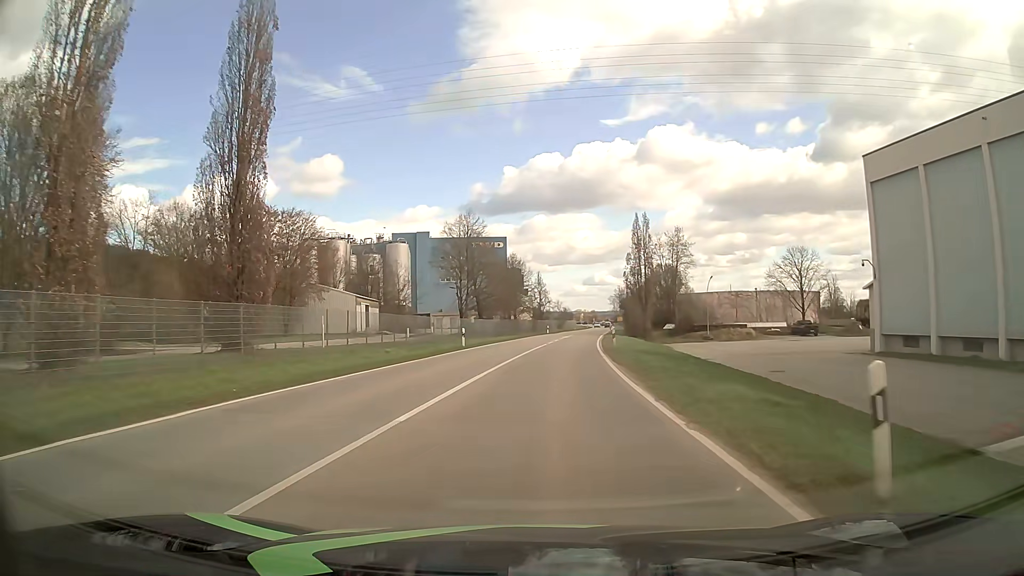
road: secondary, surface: asphalt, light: Day
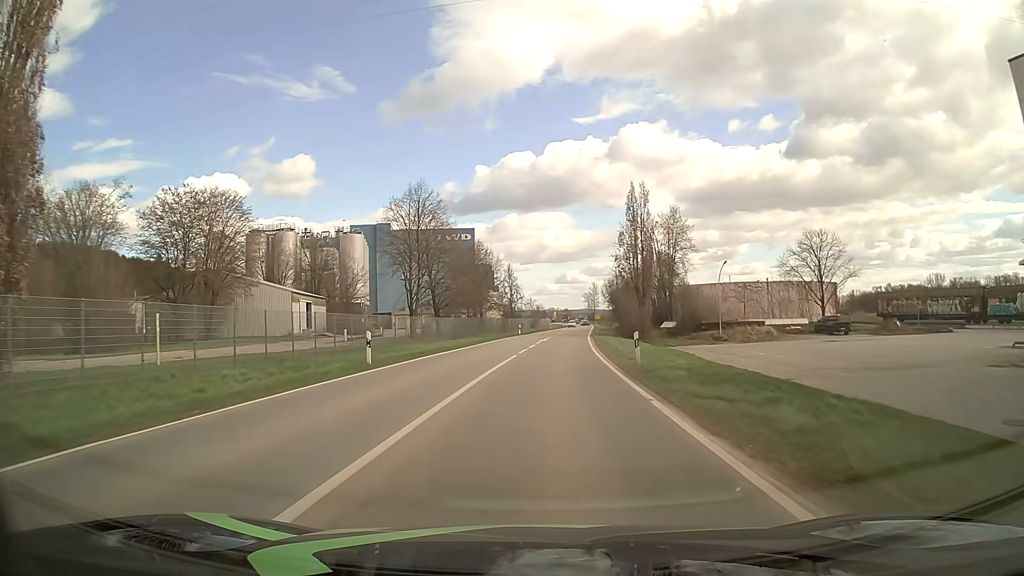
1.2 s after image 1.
(+0.4, +15.9) m; +3°
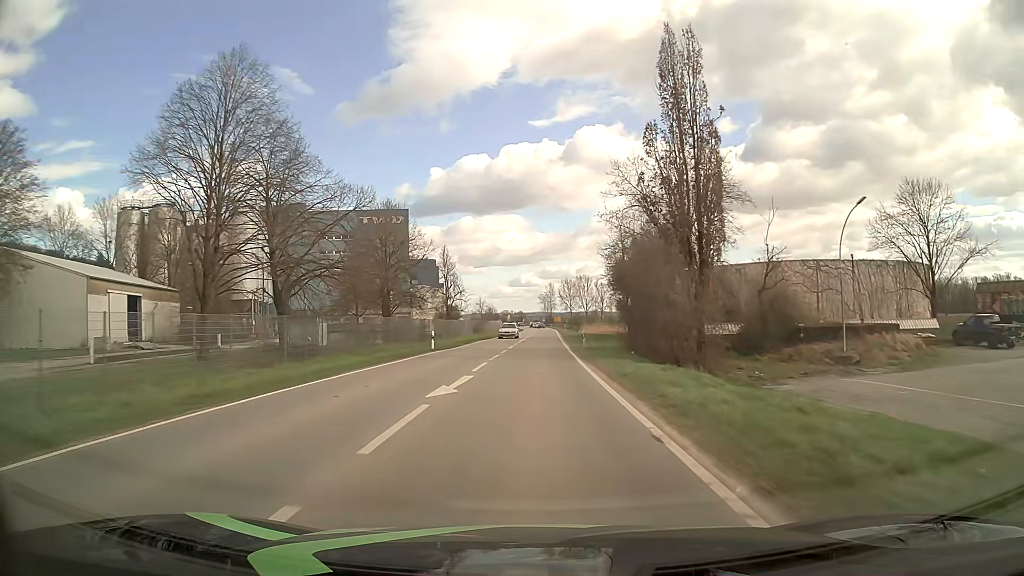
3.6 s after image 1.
(+1.4, +33.9) m; +4°
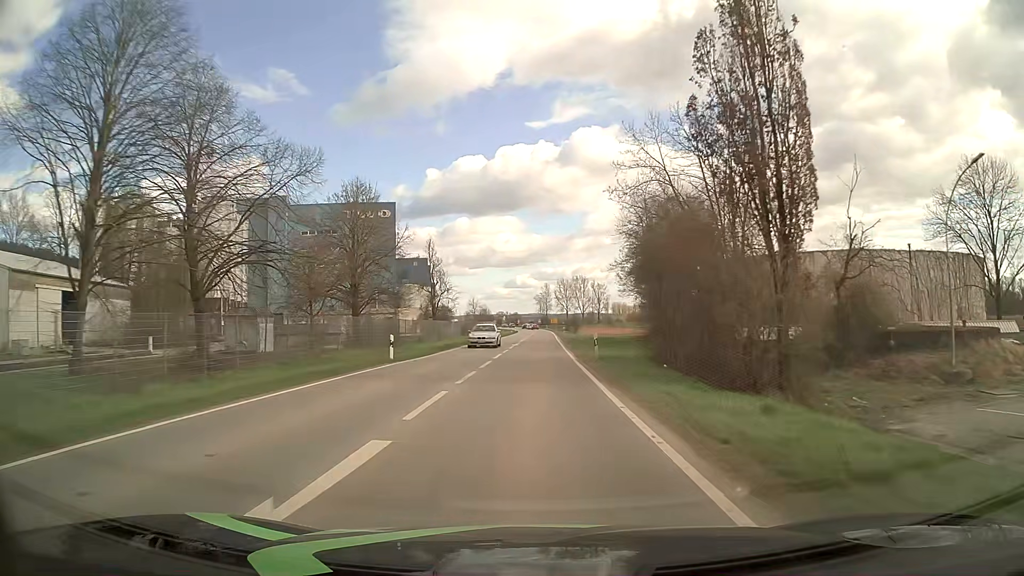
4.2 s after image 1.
(0.0, +9.4) m; +1°
(0, +10) (0, +20) (0, +30) (0, +40) (0, +50) (0, +60) (+1, +70) (+1, +80) (+1, +90) (+1, +100) m
